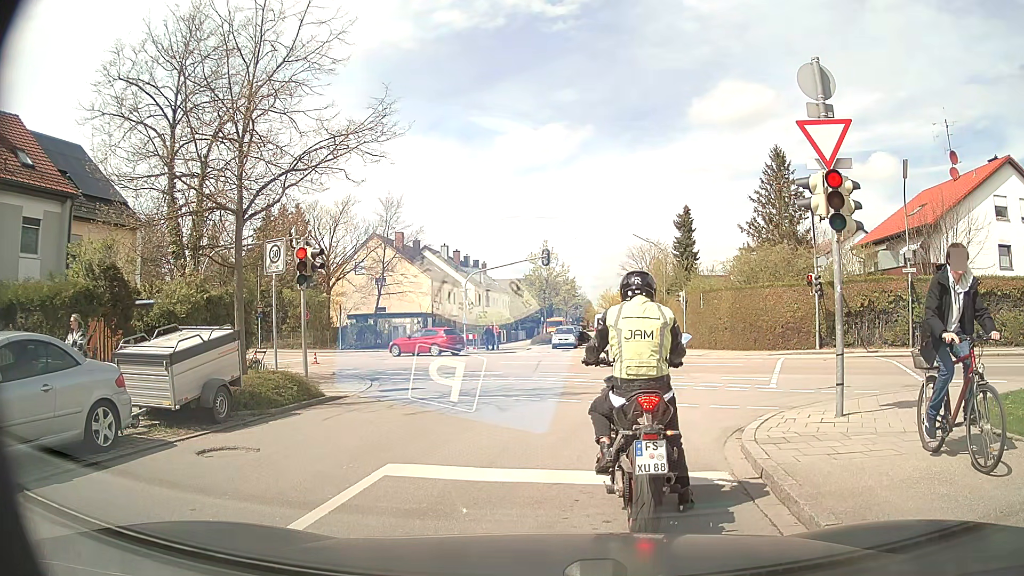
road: unclassified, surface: asphalt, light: Day
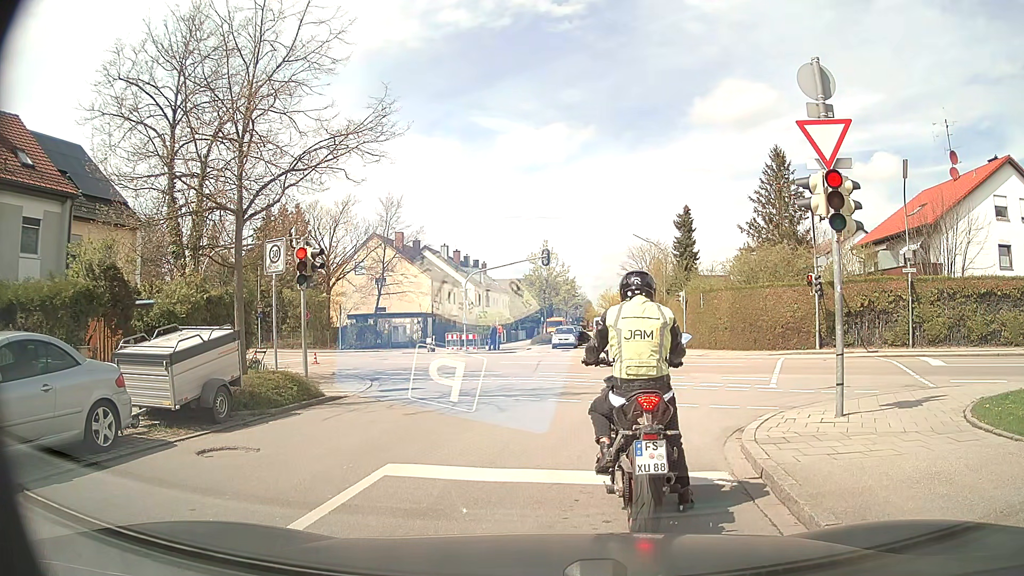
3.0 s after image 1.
(0.0, 0.0) m; 0°
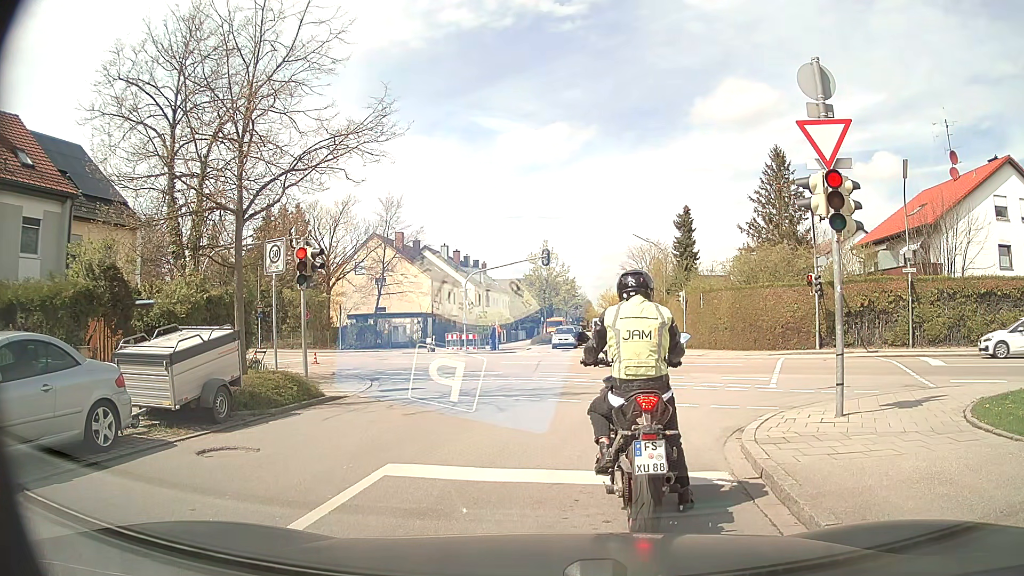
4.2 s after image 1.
(0.0, 0.0) m; 0°
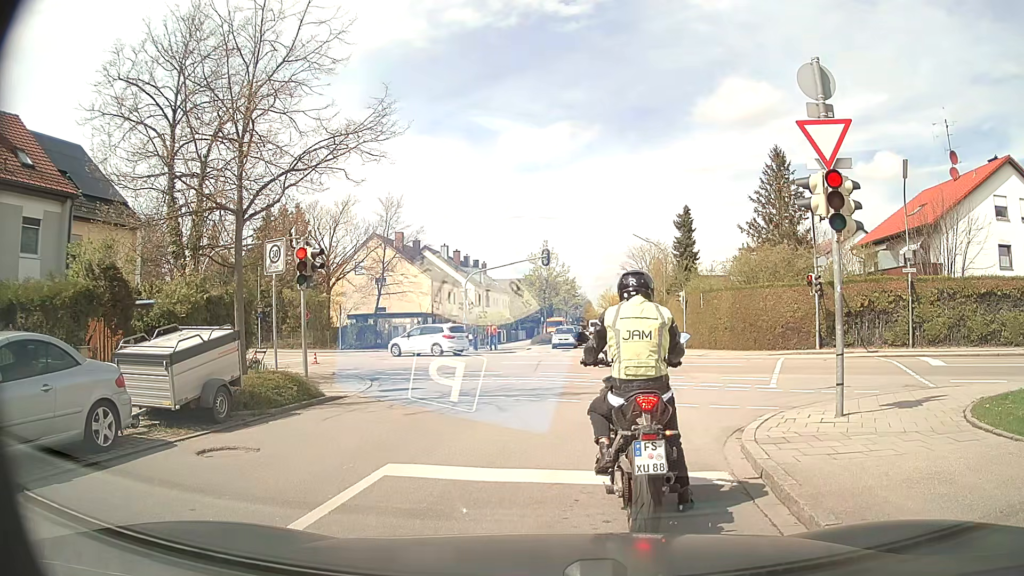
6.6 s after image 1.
(0.0, 0.0) m; 0°
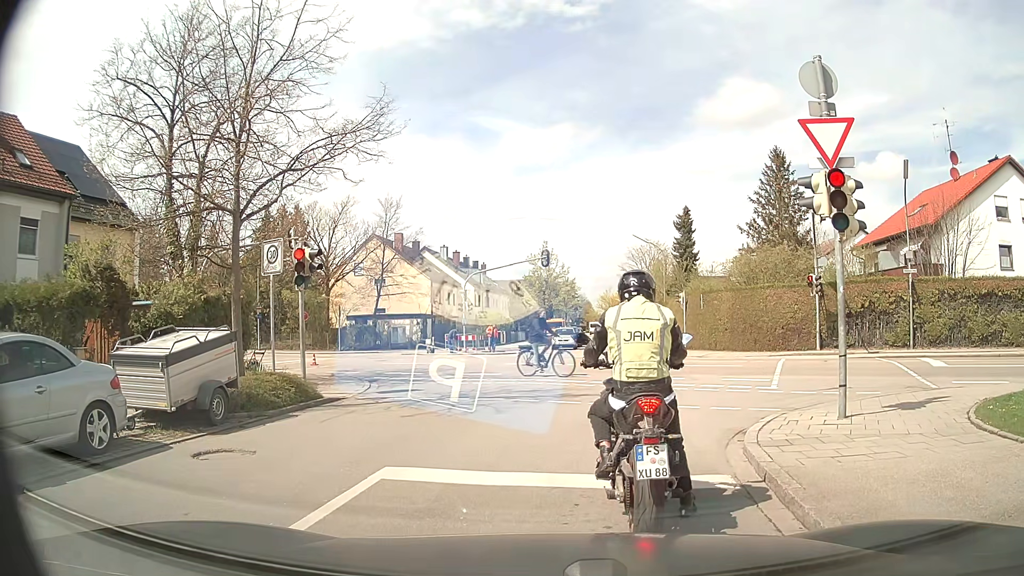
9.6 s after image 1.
(0.0, +0.1) m; 0°
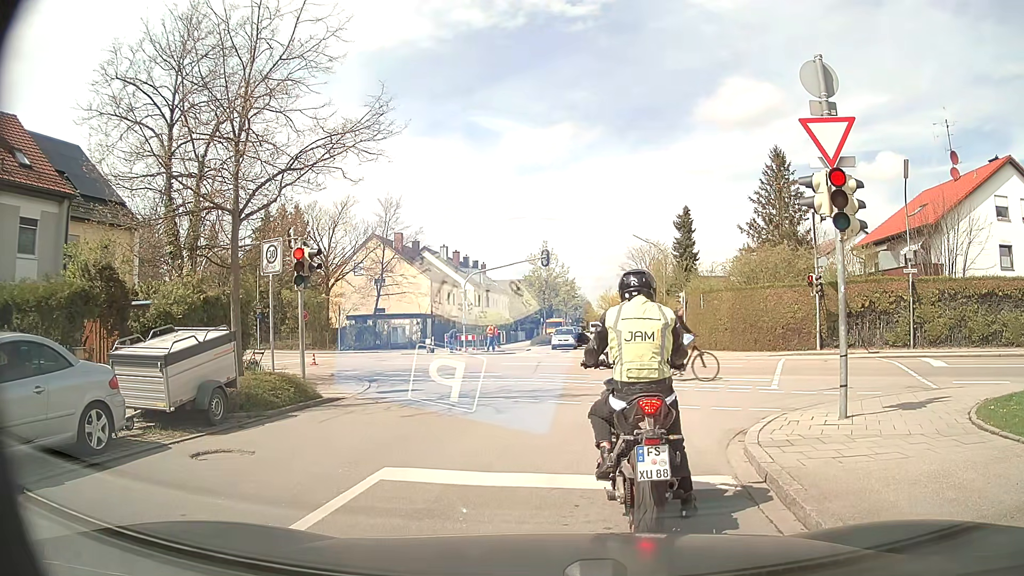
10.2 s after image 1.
(0.0, +0.1) m; 0°
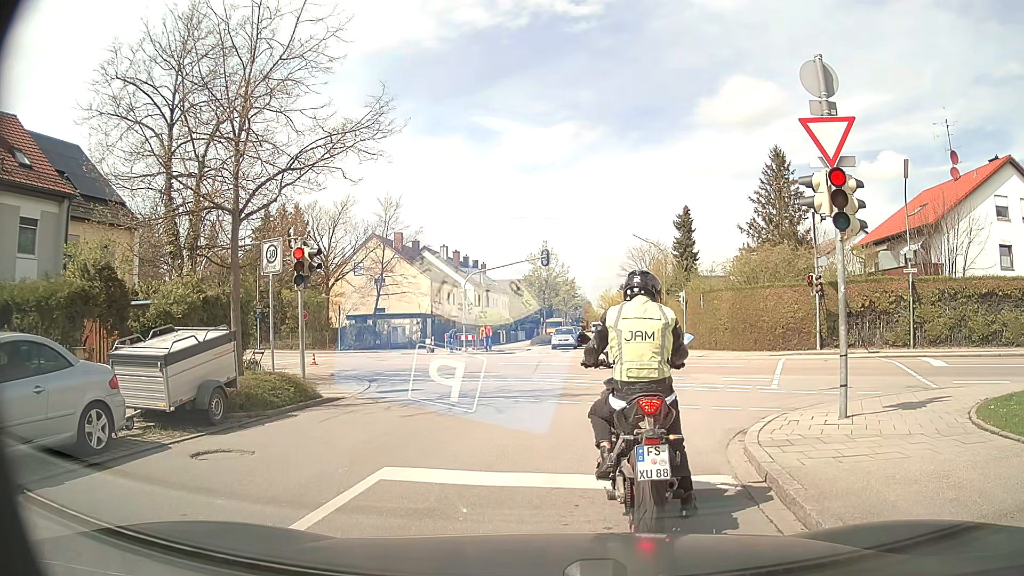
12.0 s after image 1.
(0.0, +0.1) m; 0°
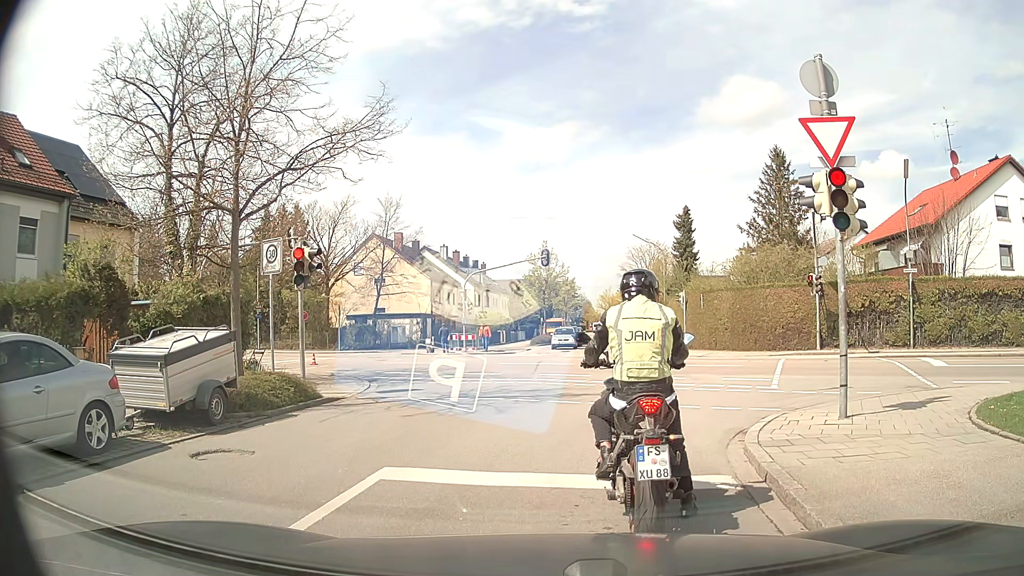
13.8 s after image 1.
(0.0, 0.0) m; 0°
